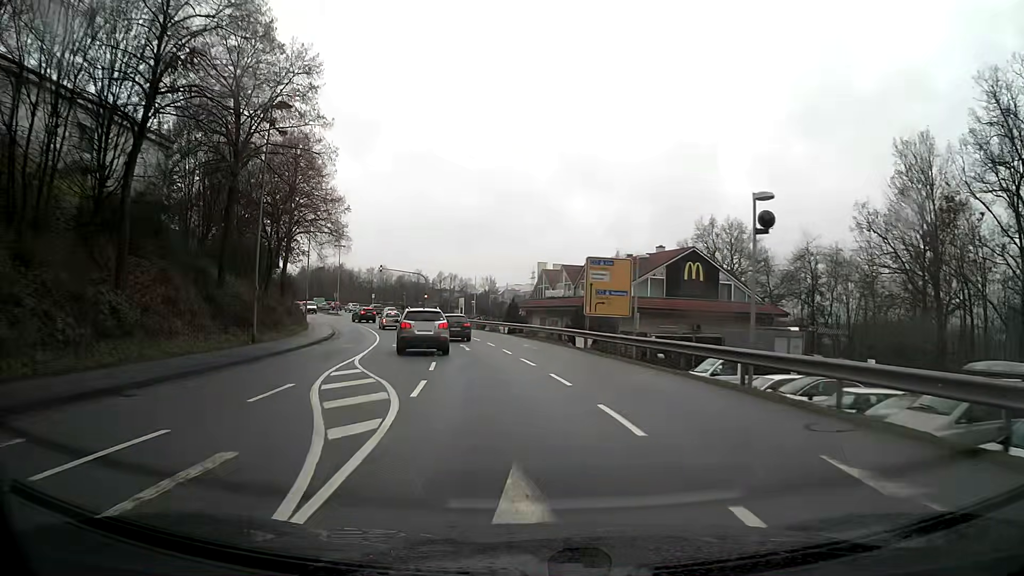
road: tertiary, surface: asphalt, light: Day
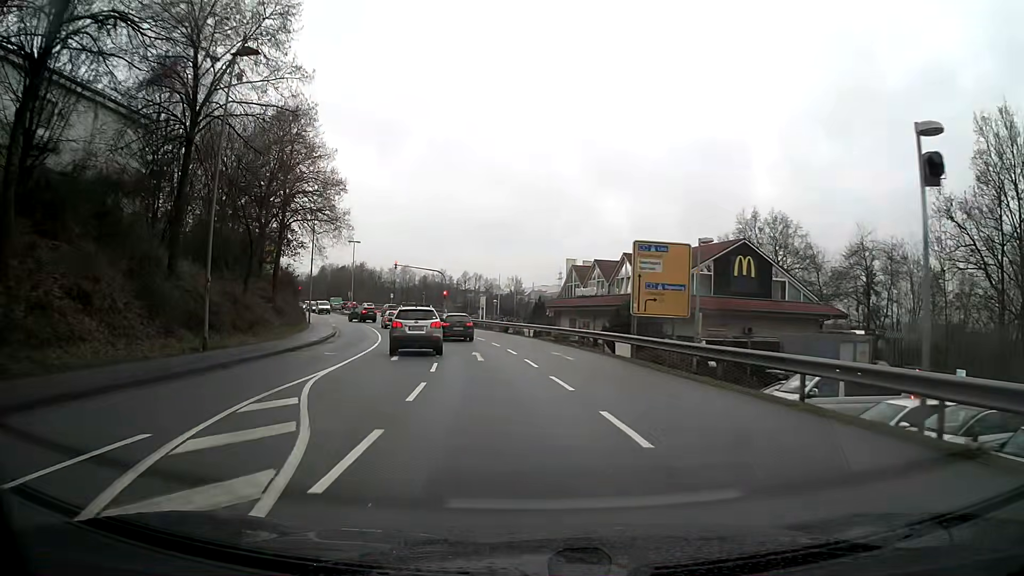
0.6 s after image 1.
(-0.1, +6.7) m; -2°
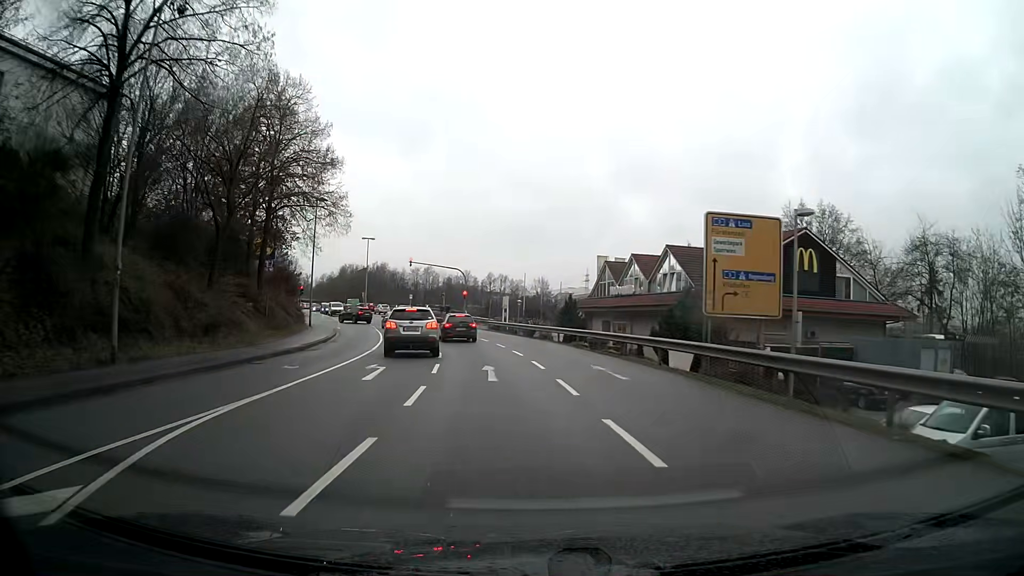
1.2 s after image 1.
(-0.1, +6.8) m; -2°
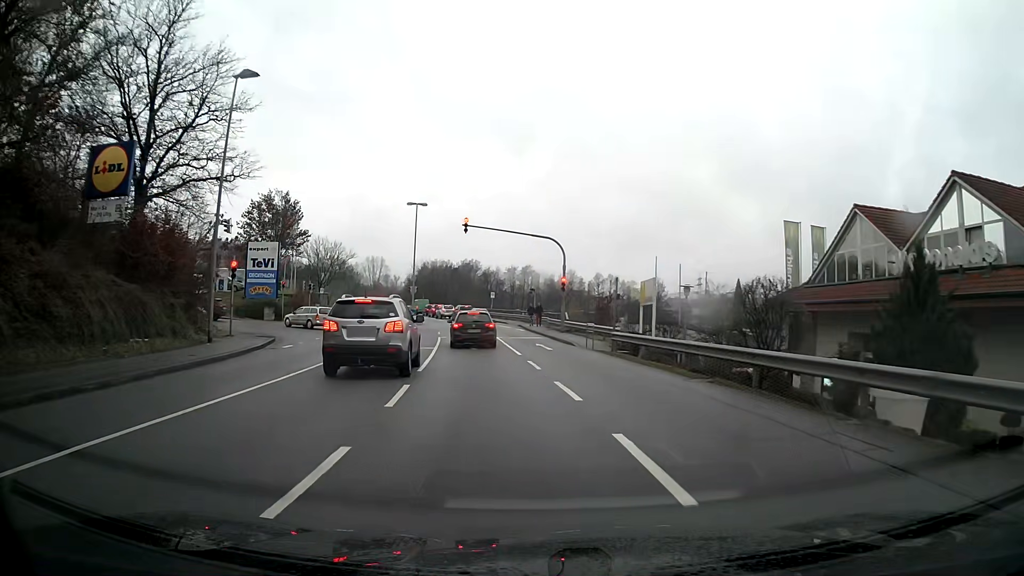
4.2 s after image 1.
(-2.6, +30.4) m; -9°
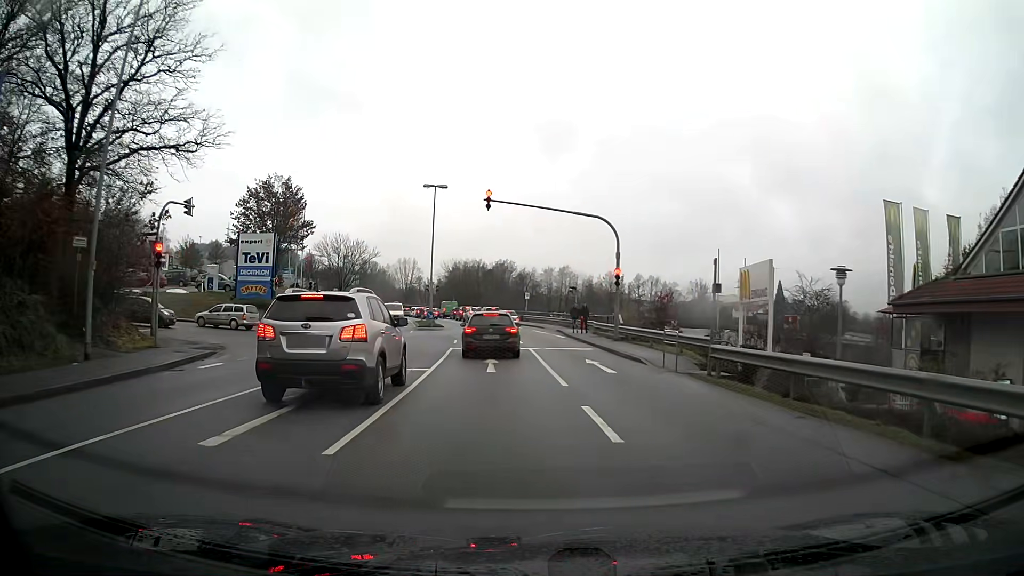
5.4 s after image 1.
(-0.3, +9.3) m; -3°
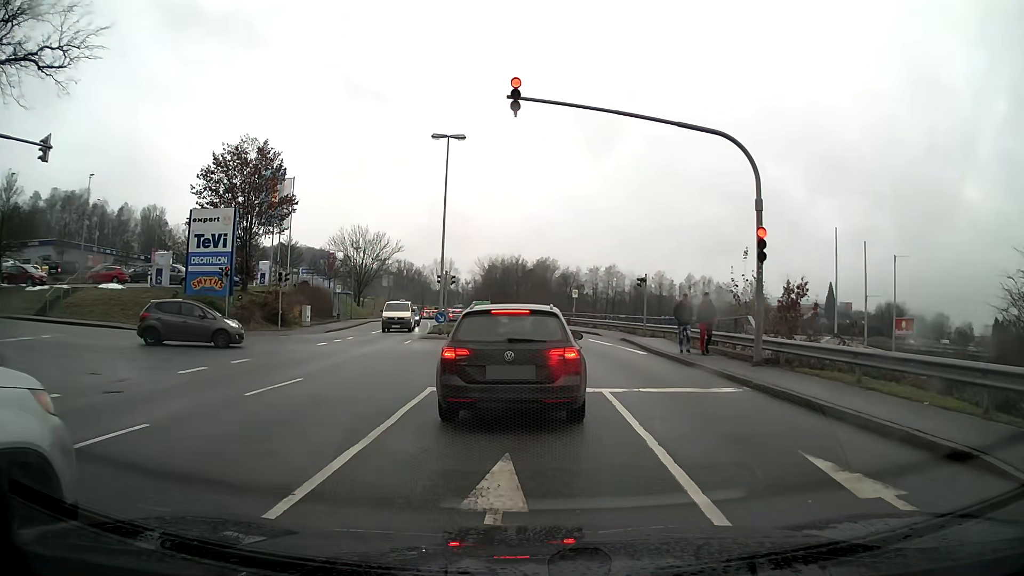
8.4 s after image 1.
(-0.3, +13.9) m; -2°
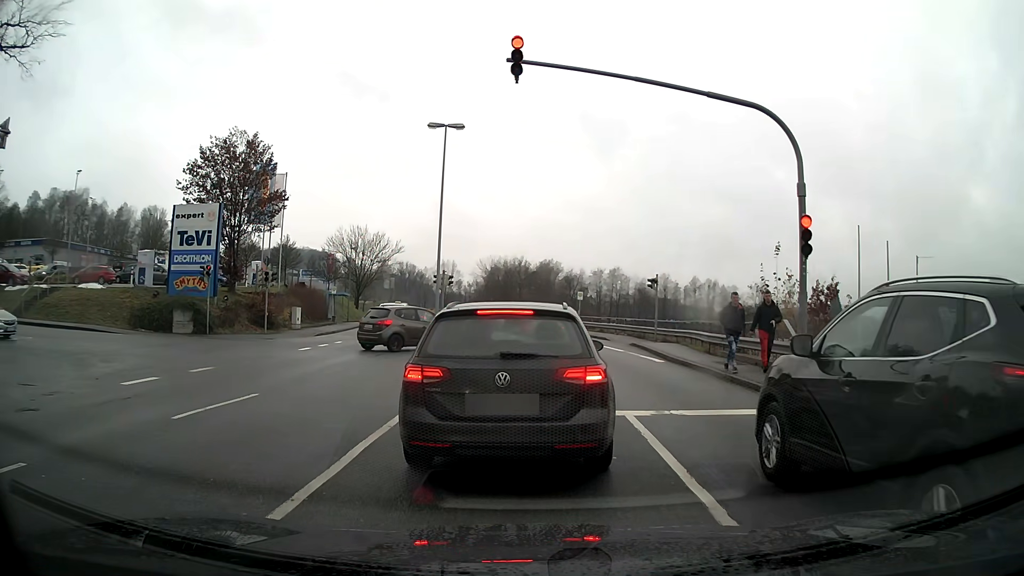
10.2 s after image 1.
(0.0, +2.3) m; 0°
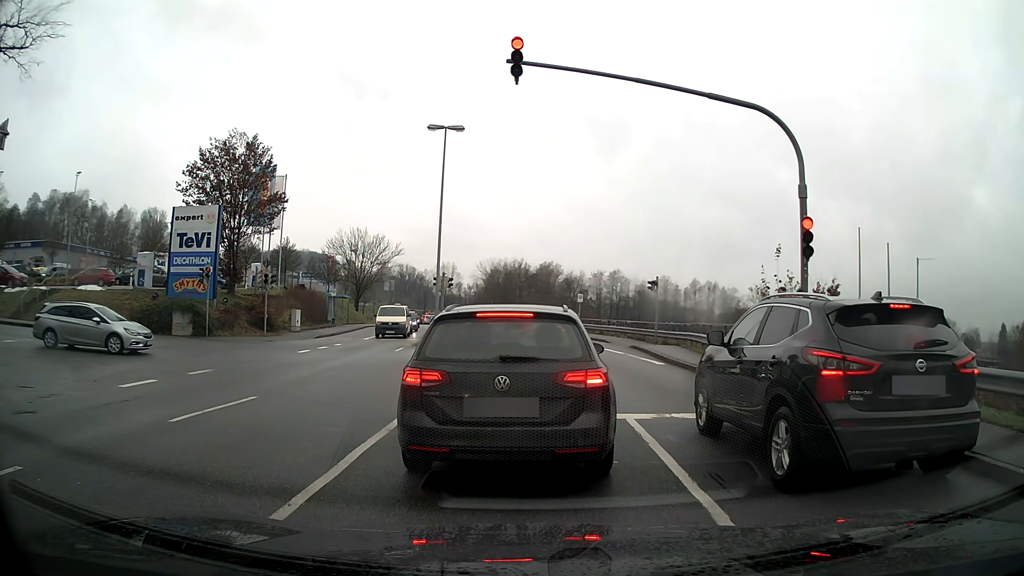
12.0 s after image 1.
(0.0, +0.1) m; 0°
